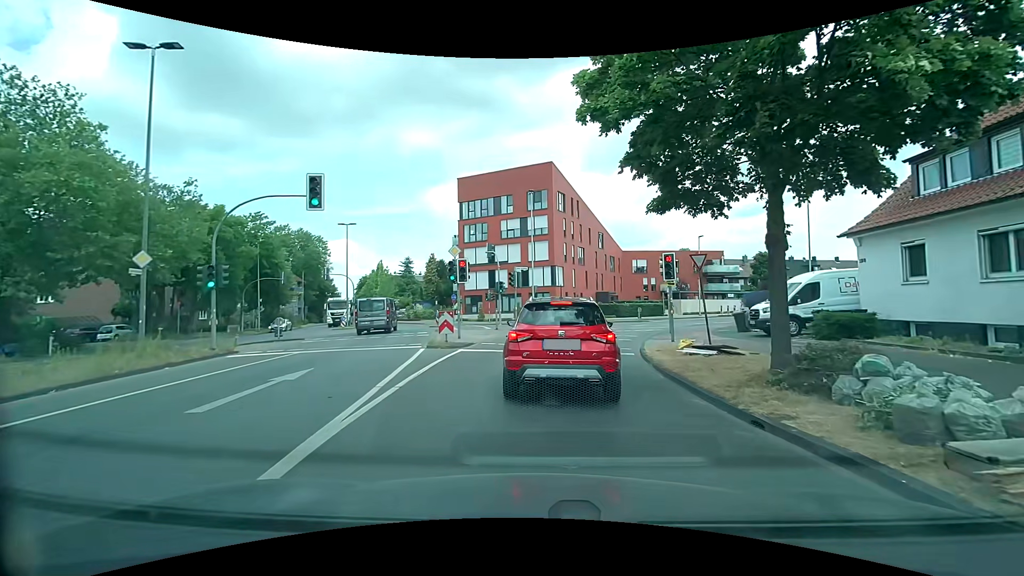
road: tertiary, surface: asphalt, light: Day
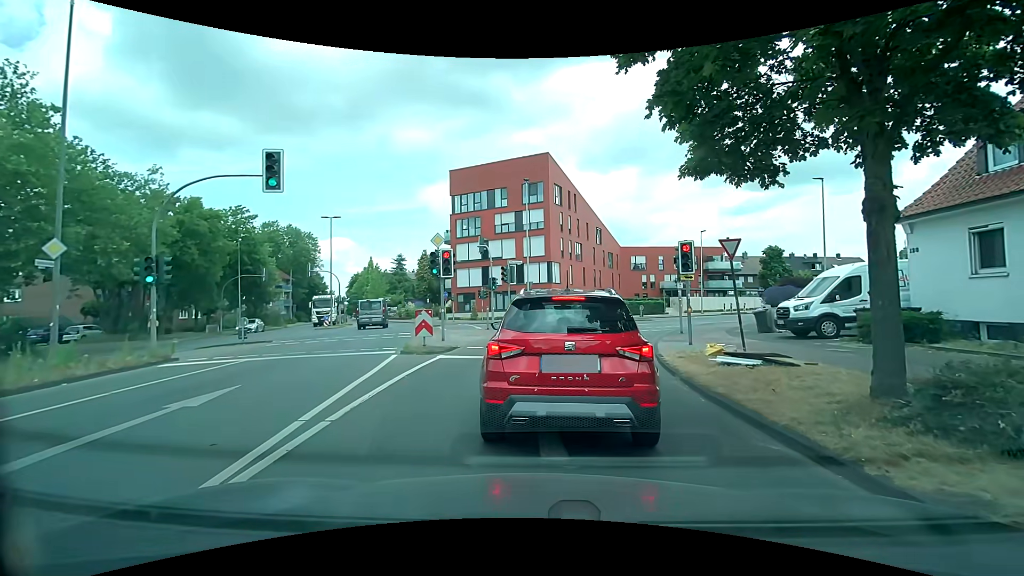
(0.0, +2.4) m; 0°
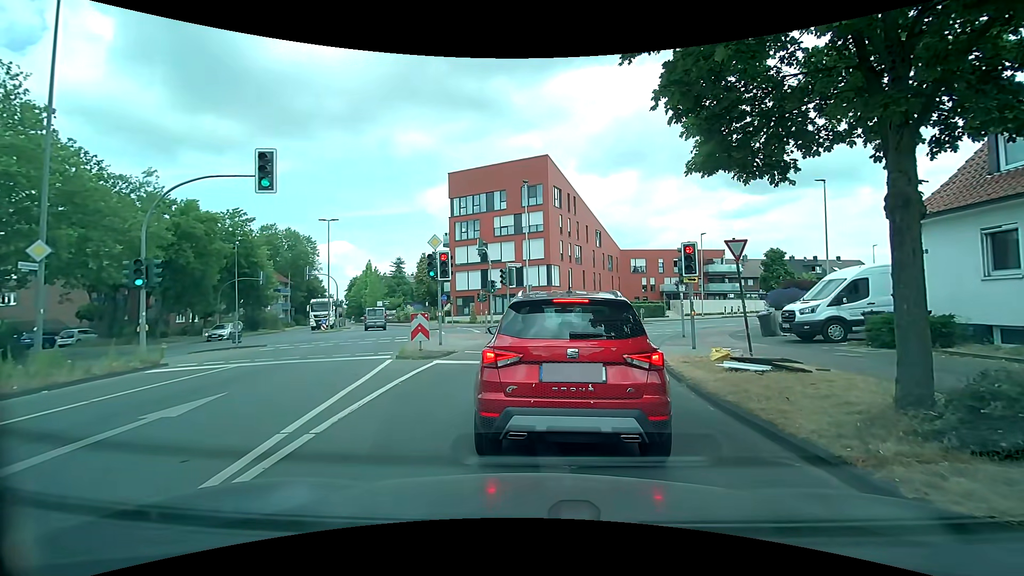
(0.0, +0.4) m; 0°
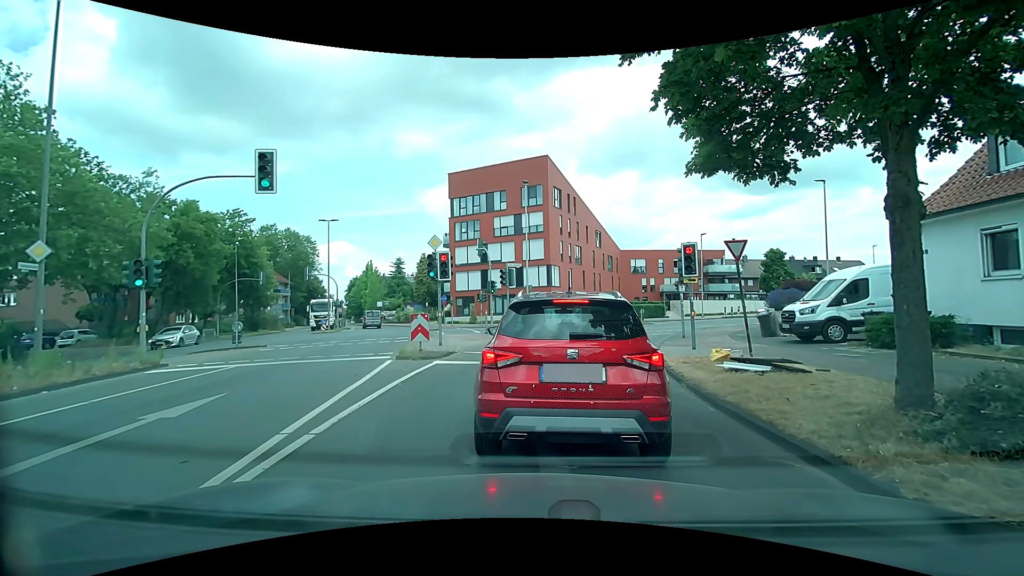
(0.0, 0.0) m; 0°
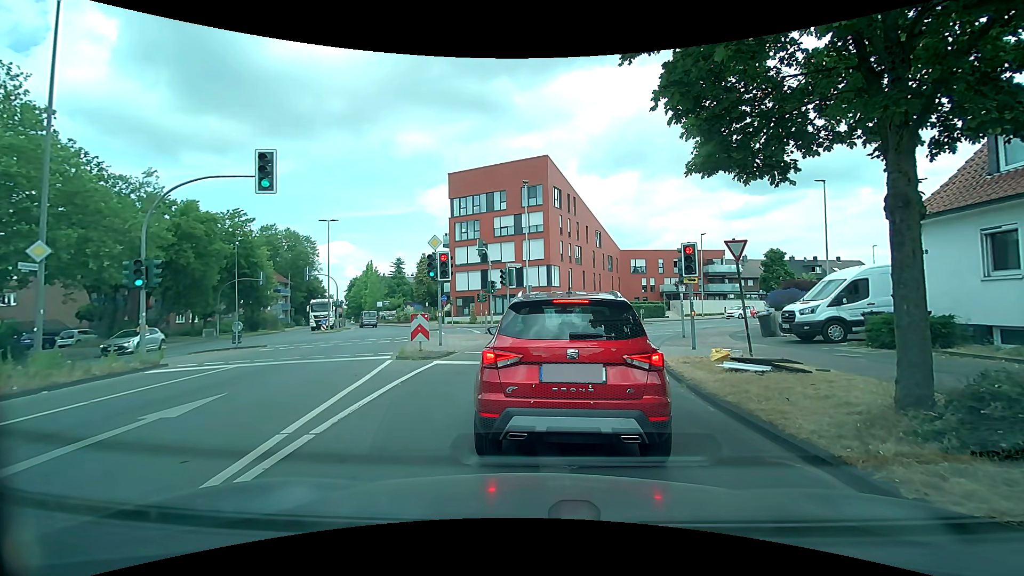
(0.0, 0.0) m; 0°
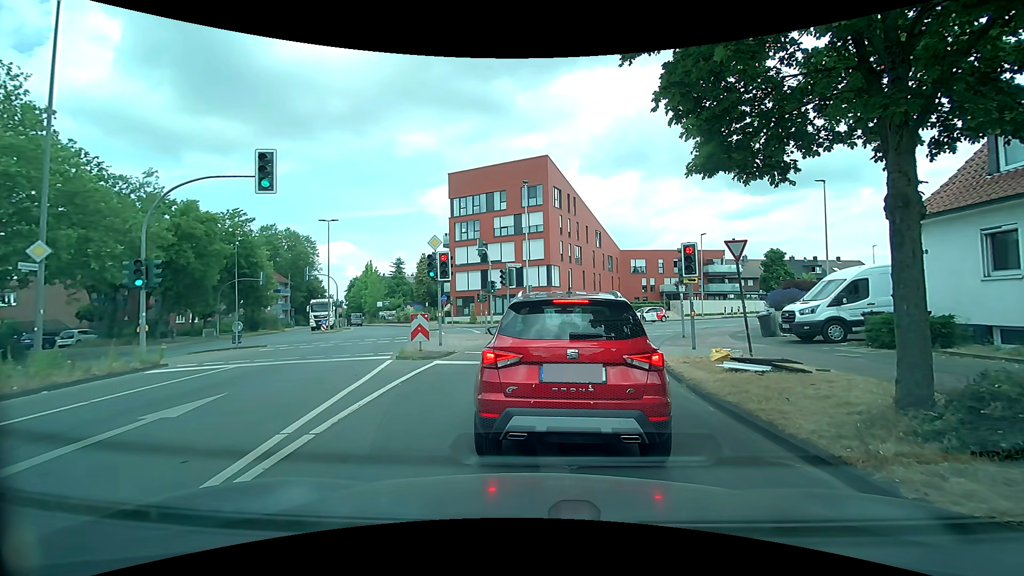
(0.0, 0.0) m; 0°
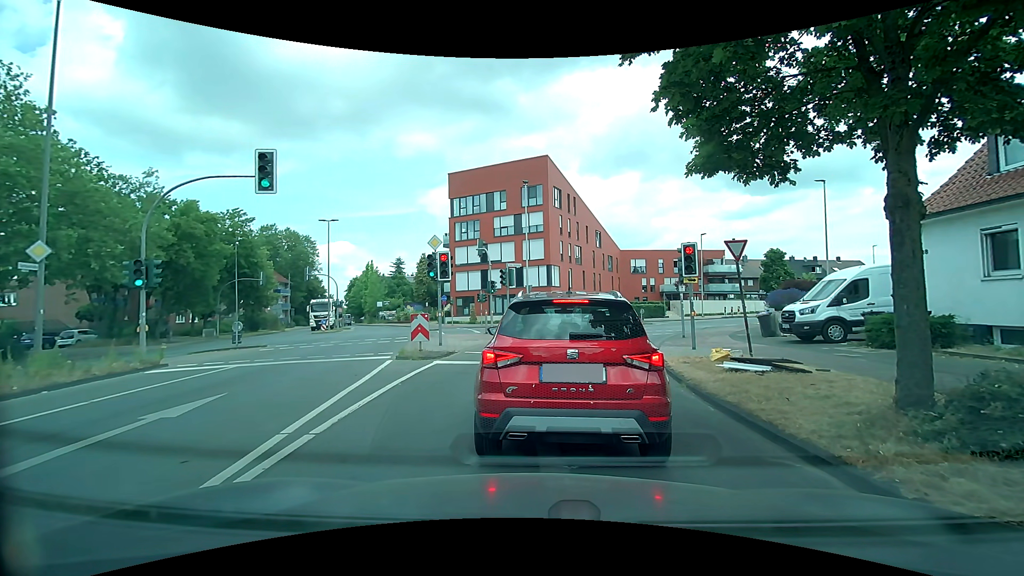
(0.0, 0.0) m; 0°
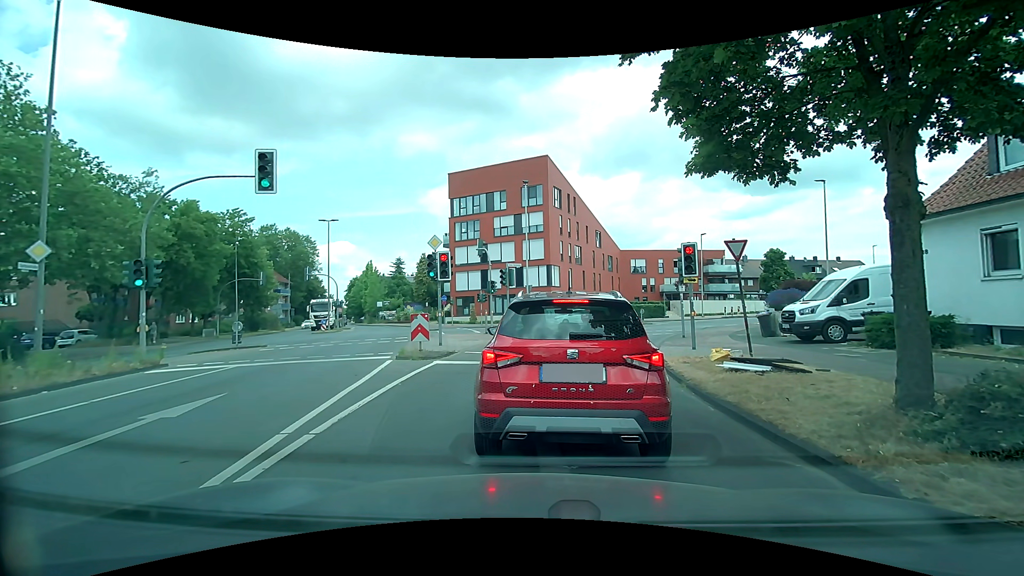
(0.0, 0.0) m; 0°
